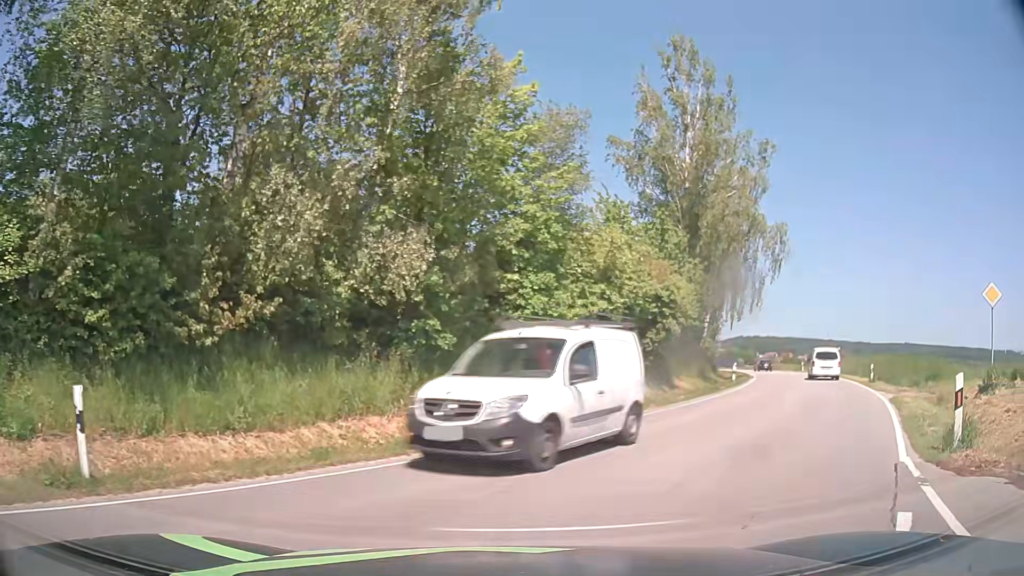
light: Day
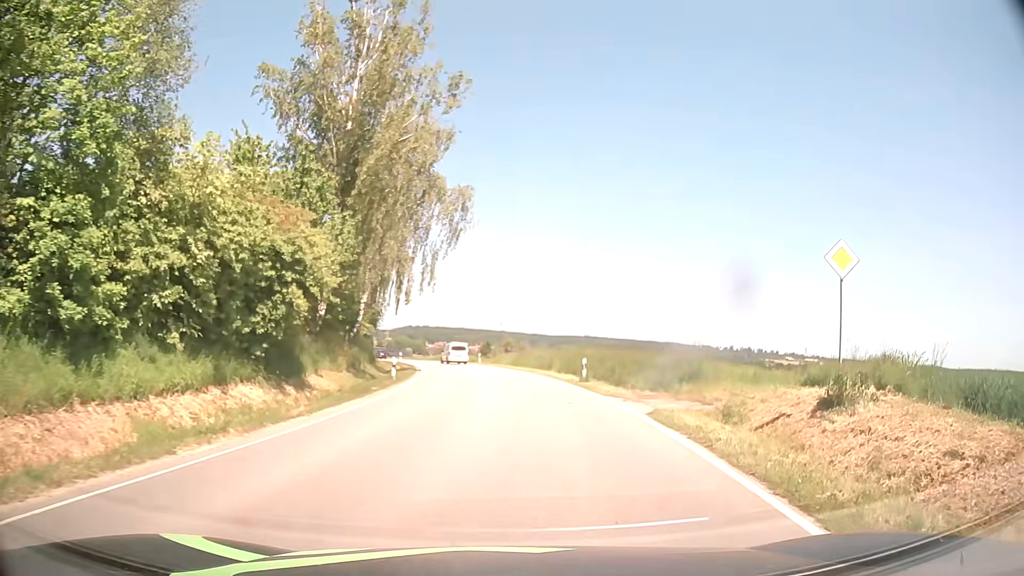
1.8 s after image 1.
(+2.5, +8.6) m; +29°
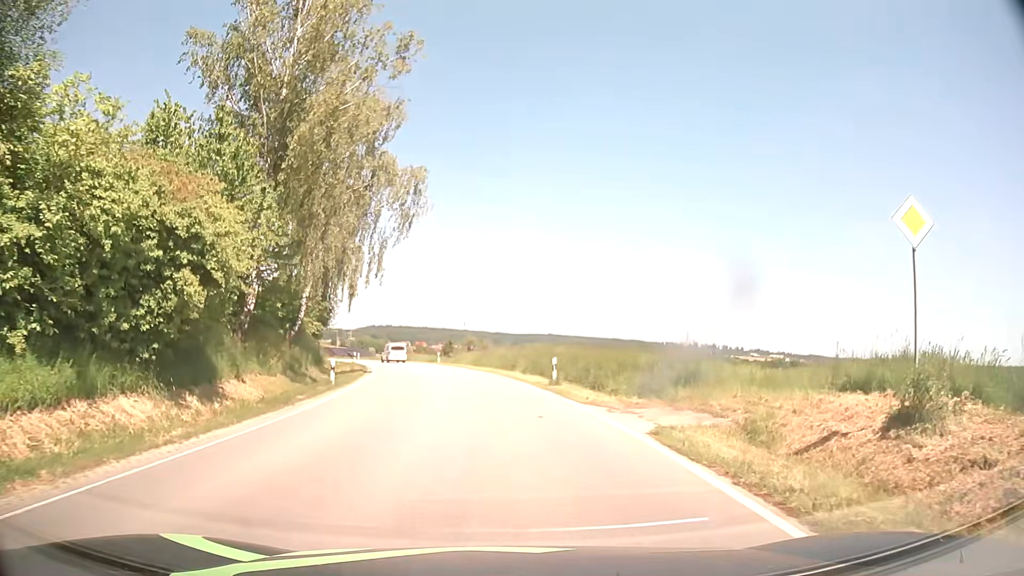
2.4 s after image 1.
(+0.1, +4.2) m; +3°
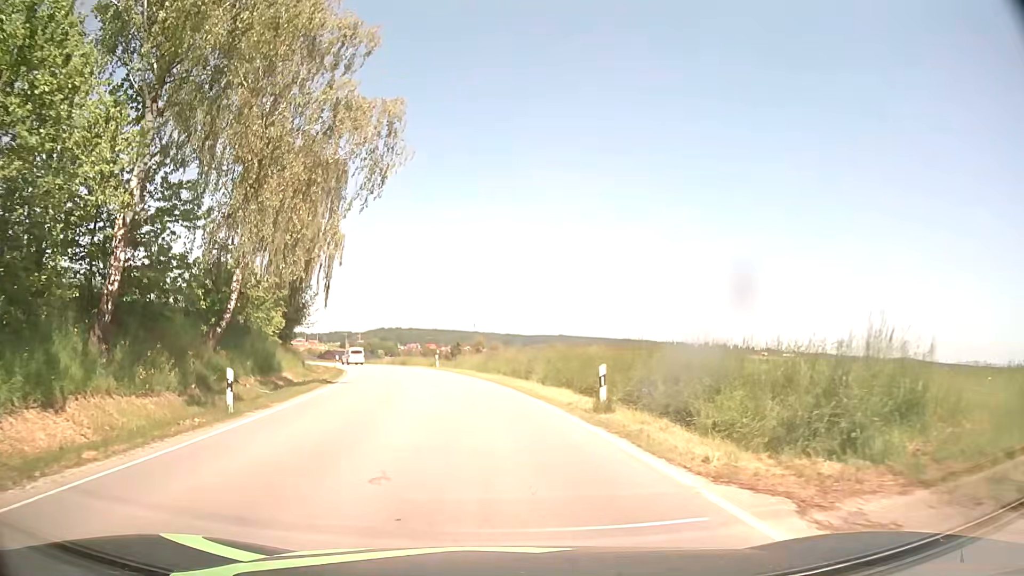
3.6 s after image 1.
(0.0, +10.3) m; 0°
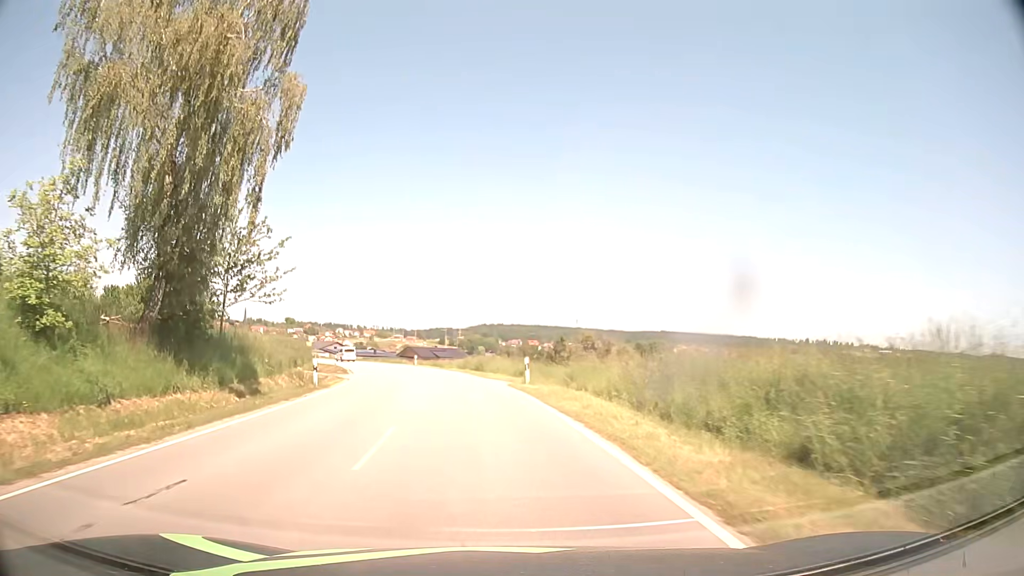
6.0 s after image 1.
(-2.2, +28.1) m; -9°
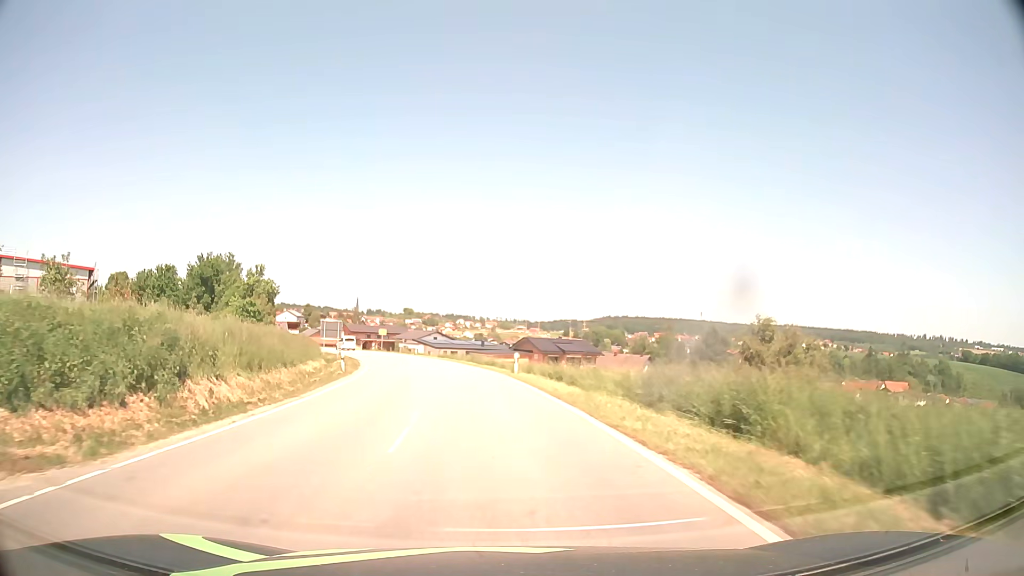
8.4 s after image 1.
(-3.3, +35.1) m; -10°
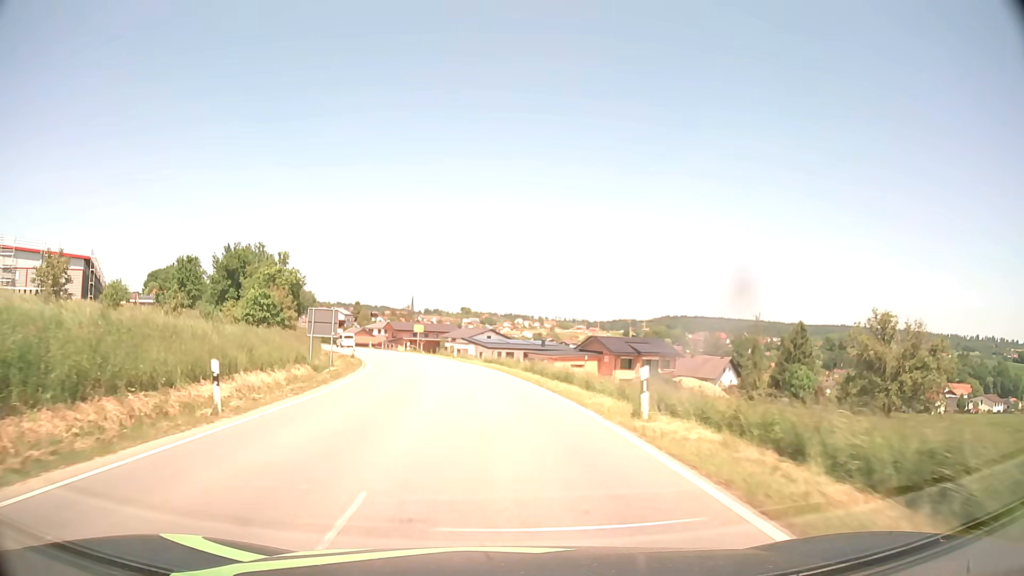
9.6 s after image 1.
(-0.8, +18.4) m; -5°
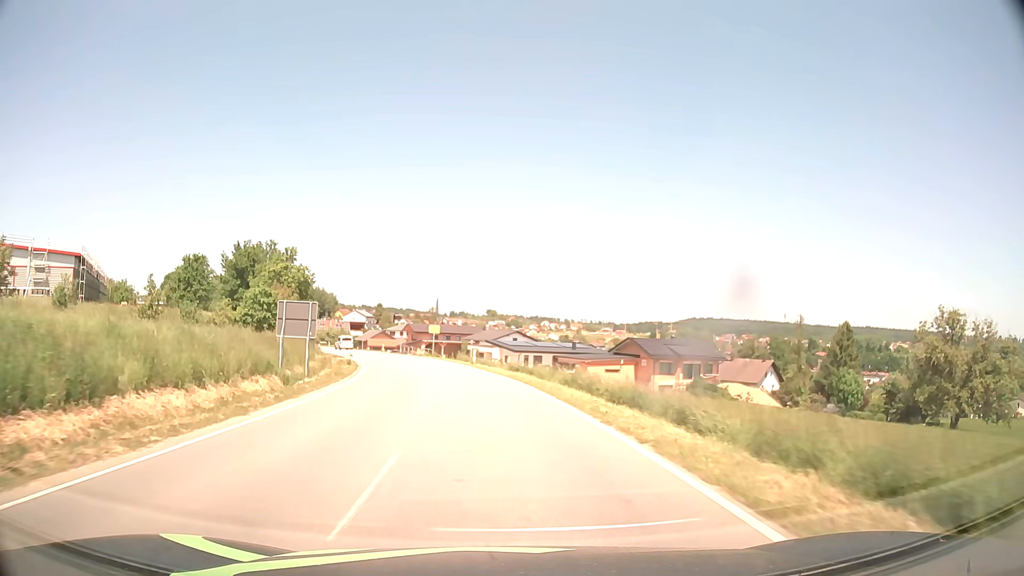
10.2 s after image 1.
(-0.2, +9.3) m; -2°
